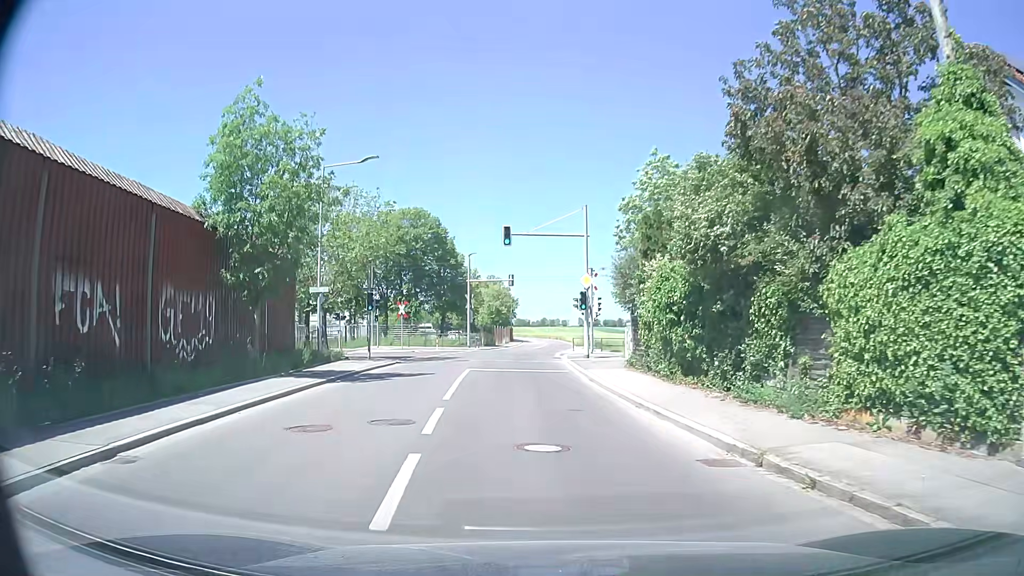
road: residential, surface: asphalt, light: Day
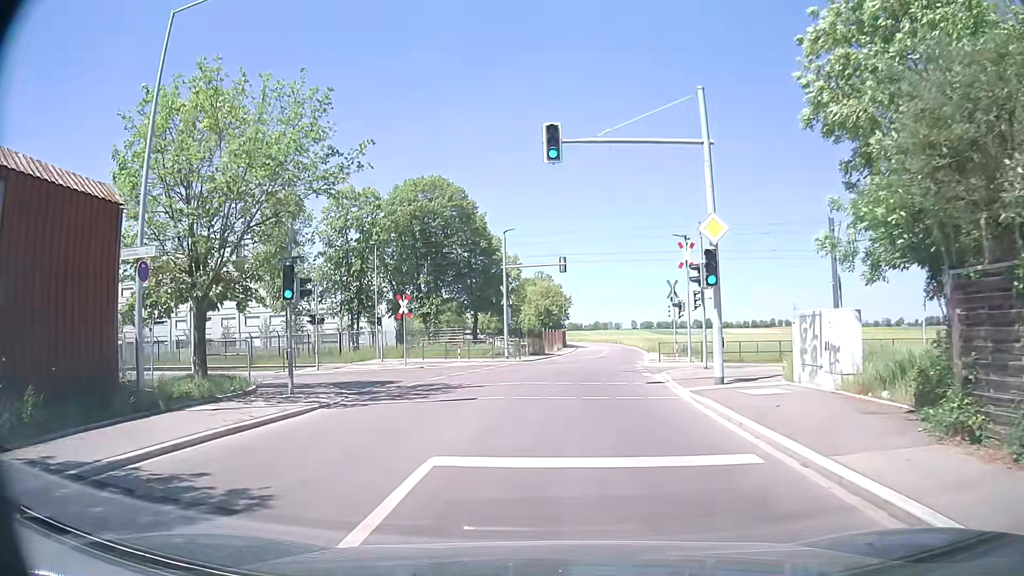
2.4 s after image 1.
(-1.1, +16.5) m; -5°
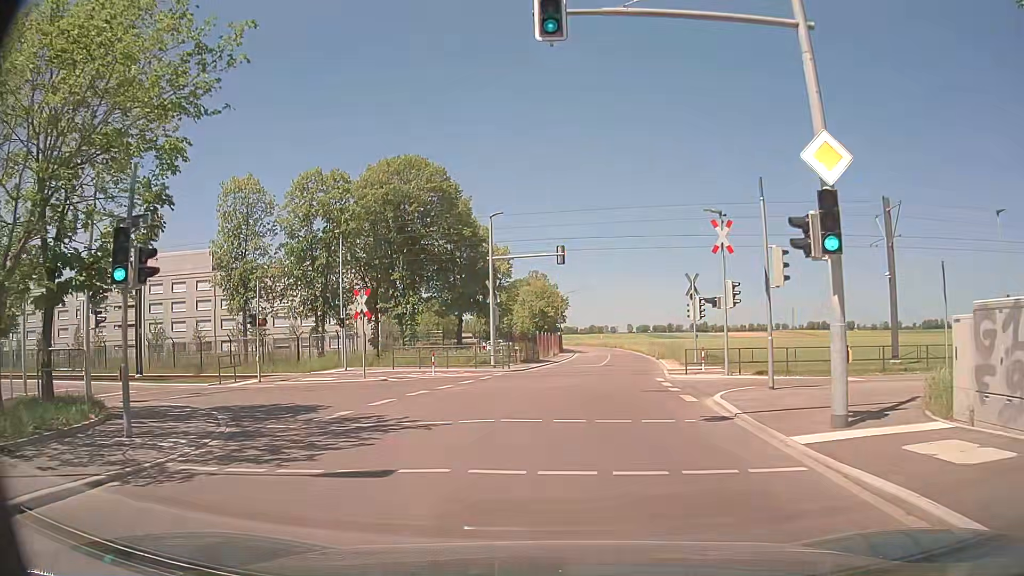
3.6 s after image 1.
(0.0, +7.3) m; +1°
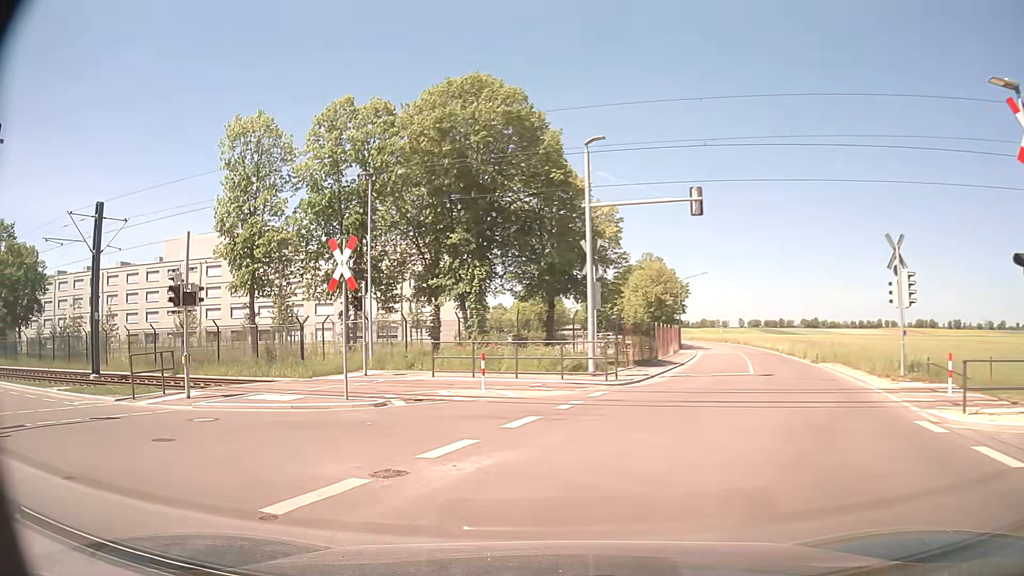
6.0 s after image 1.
(-0.5, +13.4) m; -11°
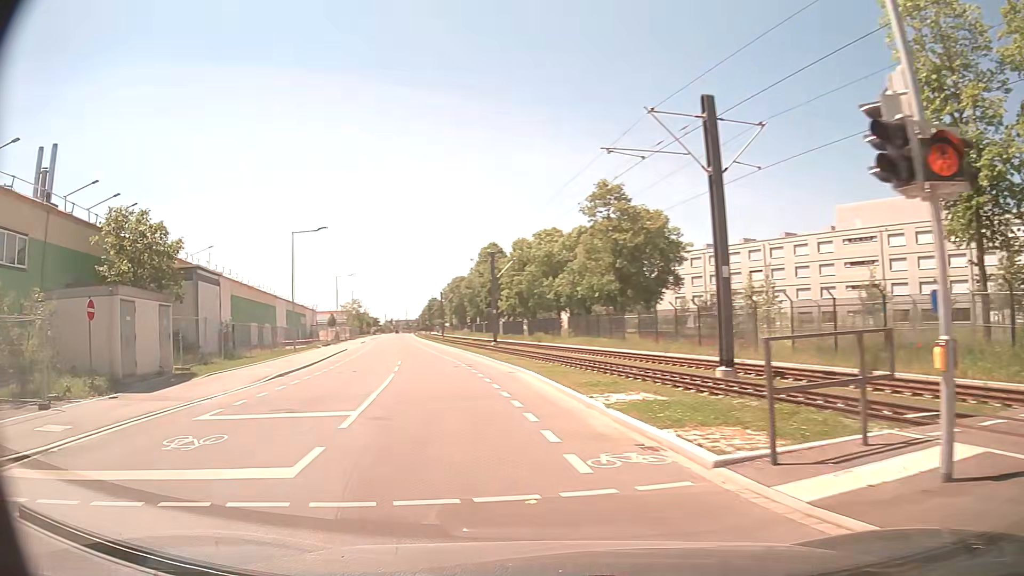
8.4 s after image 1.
(-5.3, +11.7) m; -57°
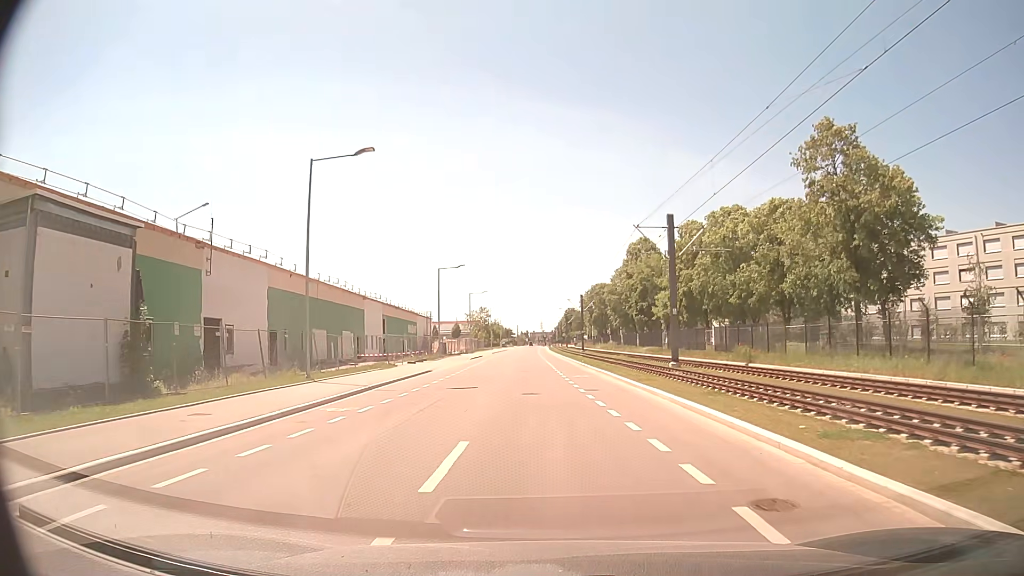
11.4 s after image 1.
(-3.6, +22.5) m; -11°
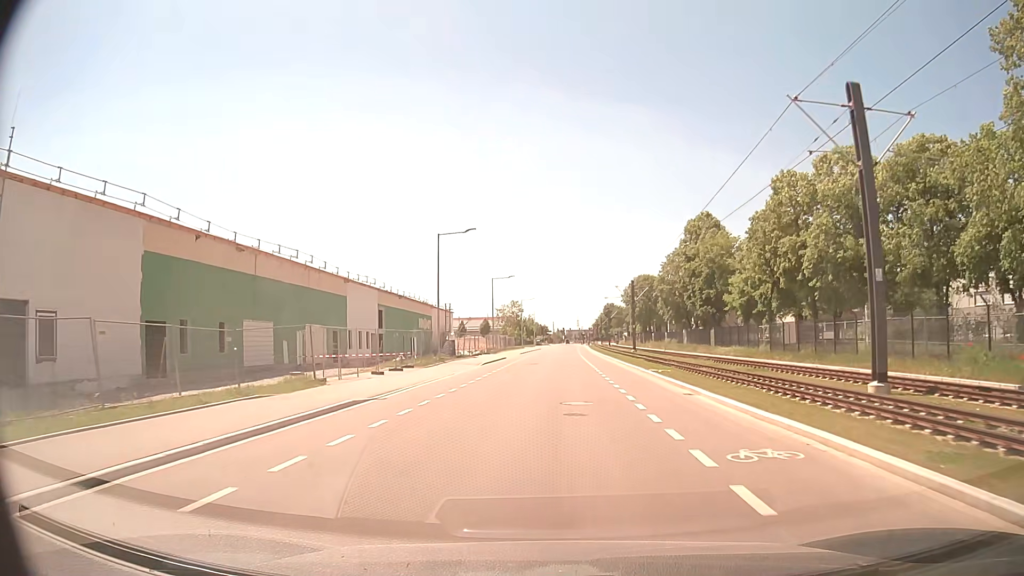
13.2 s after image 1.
(-0.7, +19.3) m; -3°
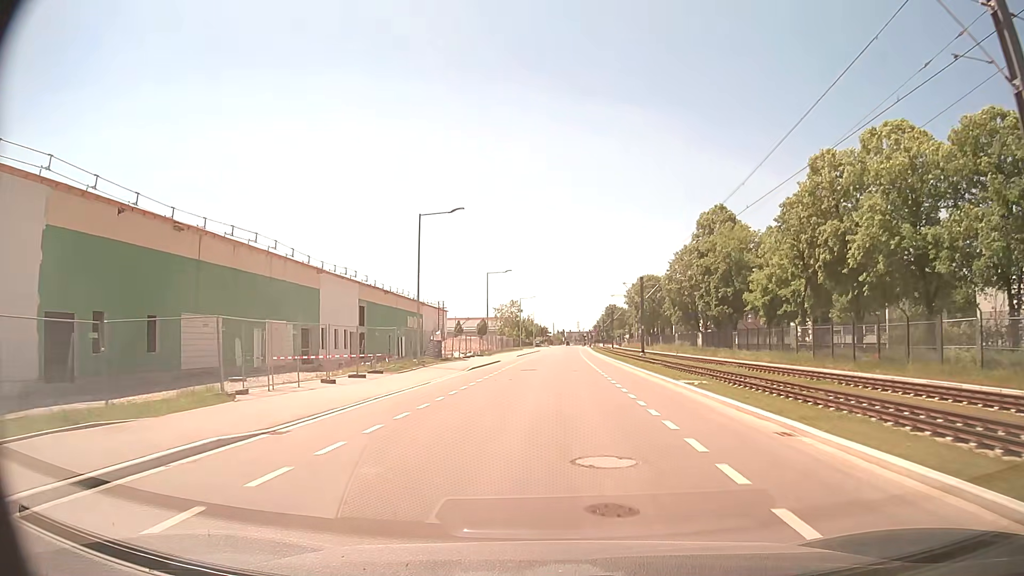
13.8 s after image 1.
(0.0, +7.0) m; 0°
(0, +10) (0, +20) (0, +30) (+1, +40) (+1, +50) (+1, +60) (+2, +70) (+2, +80) (+3, +90) (+3, +100) m
